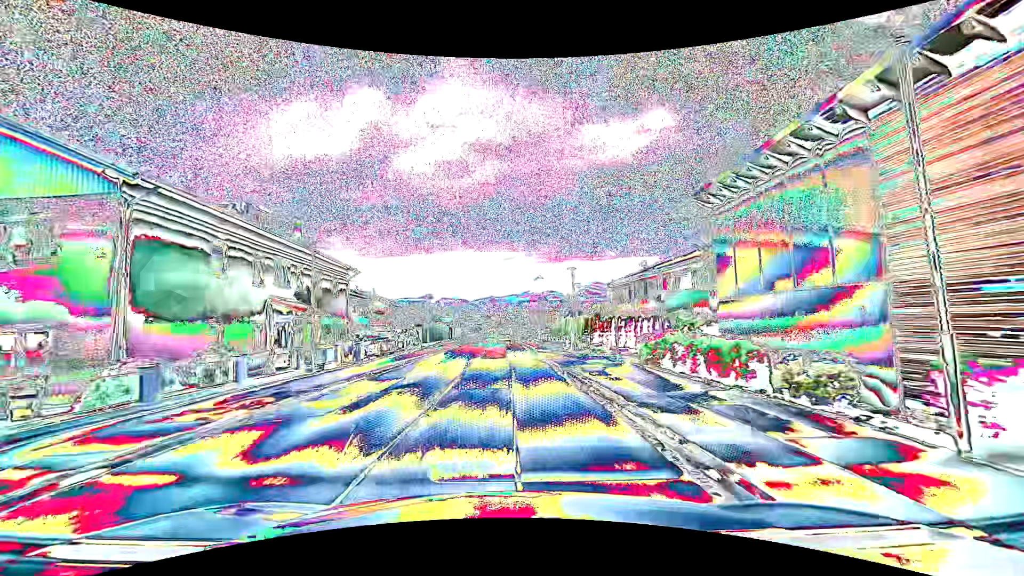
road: primary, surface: asphalt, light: Day
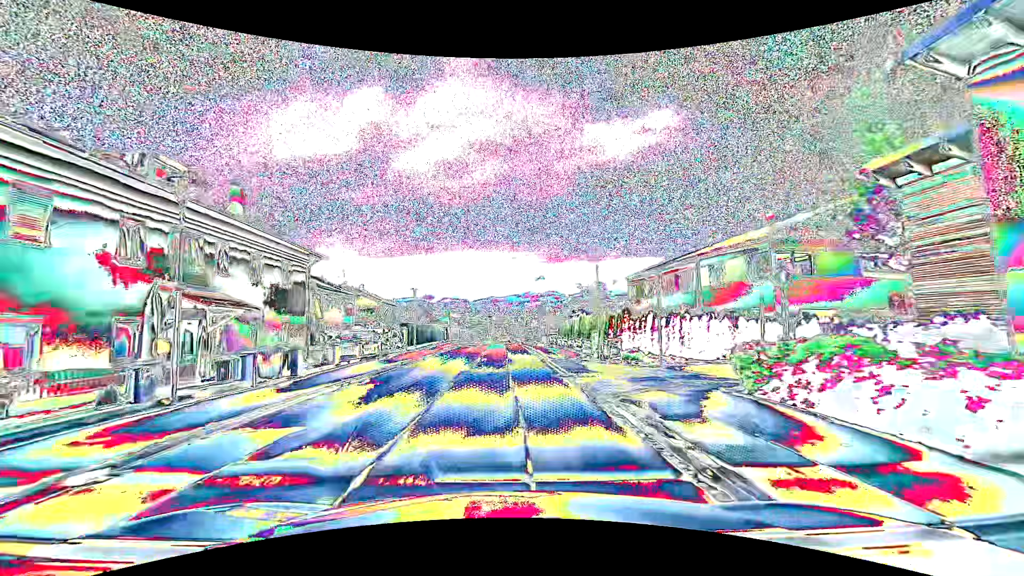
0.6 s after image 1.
(0.0, +7.6) m; 0°
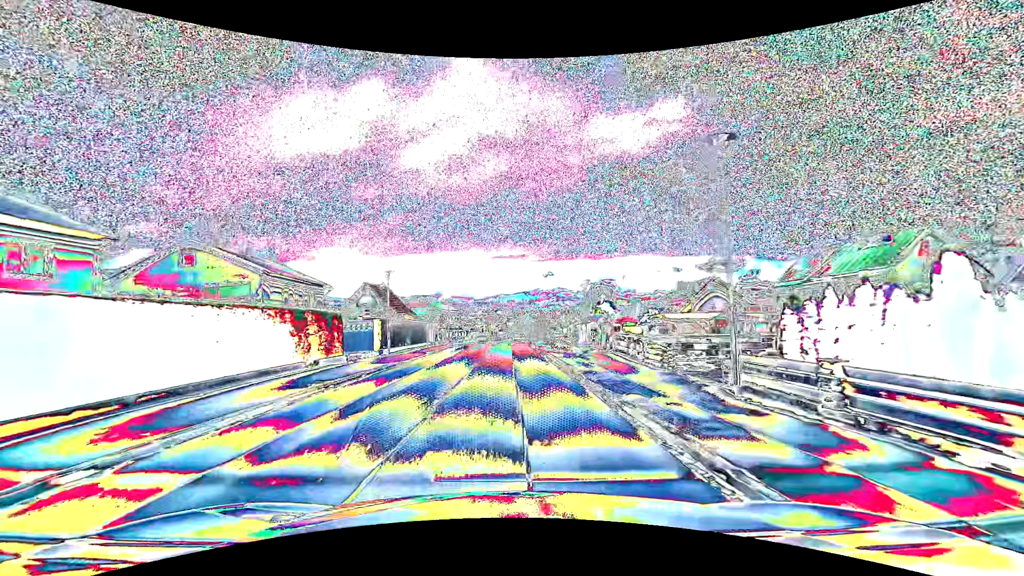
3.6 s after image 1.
(-0.3, +38.3) m; -1°
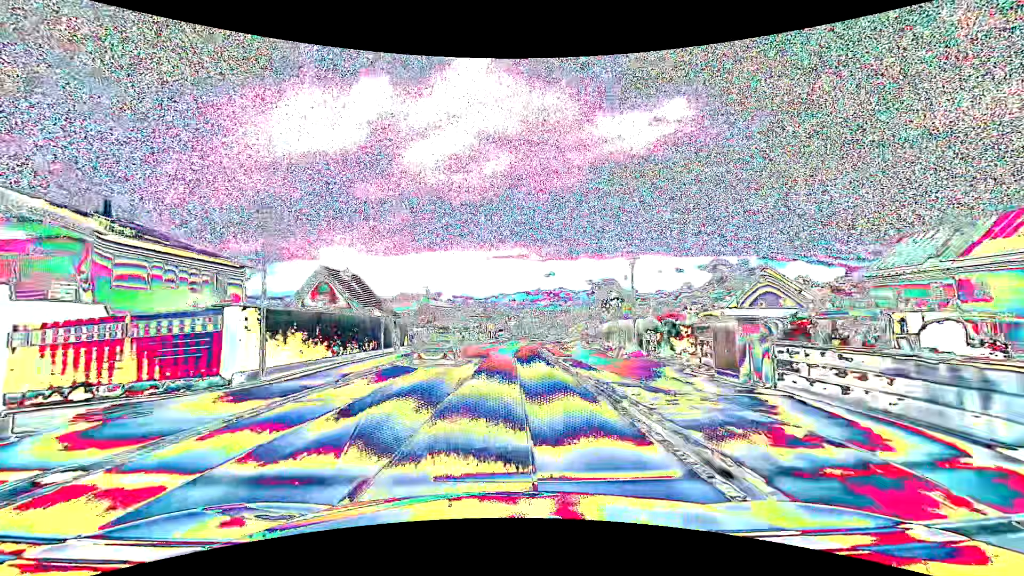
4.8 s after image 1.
(0.0, +15.3) m; 0°
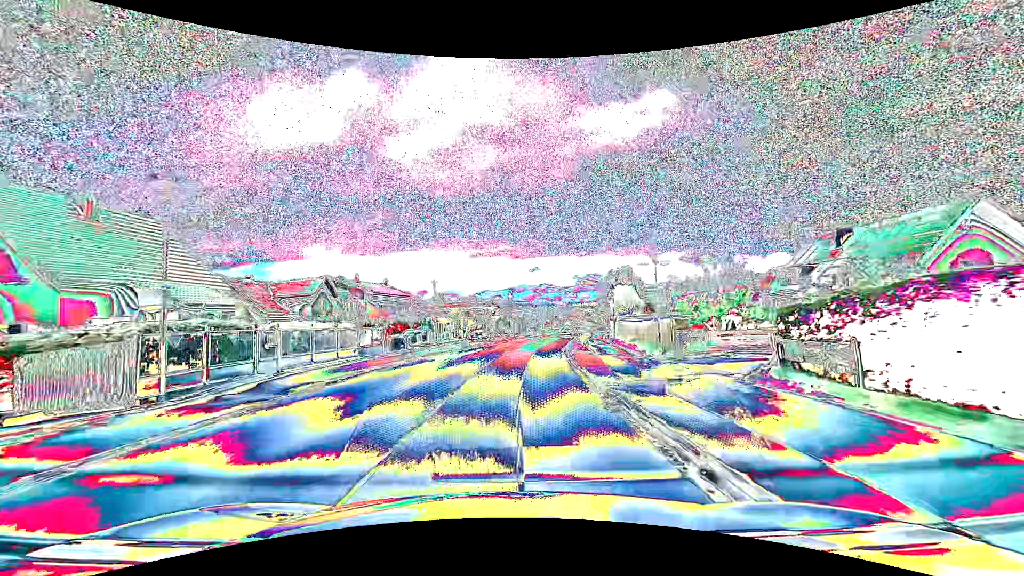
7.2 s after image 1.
(+0.4, +30.7) m; +2°
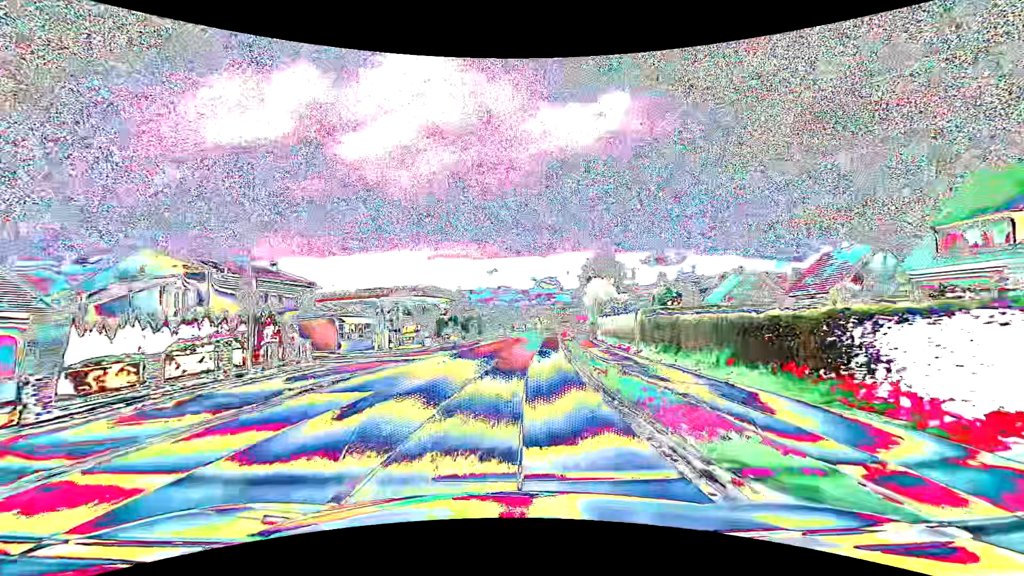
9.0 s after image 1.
(+0.8, +23.1) m; +5°
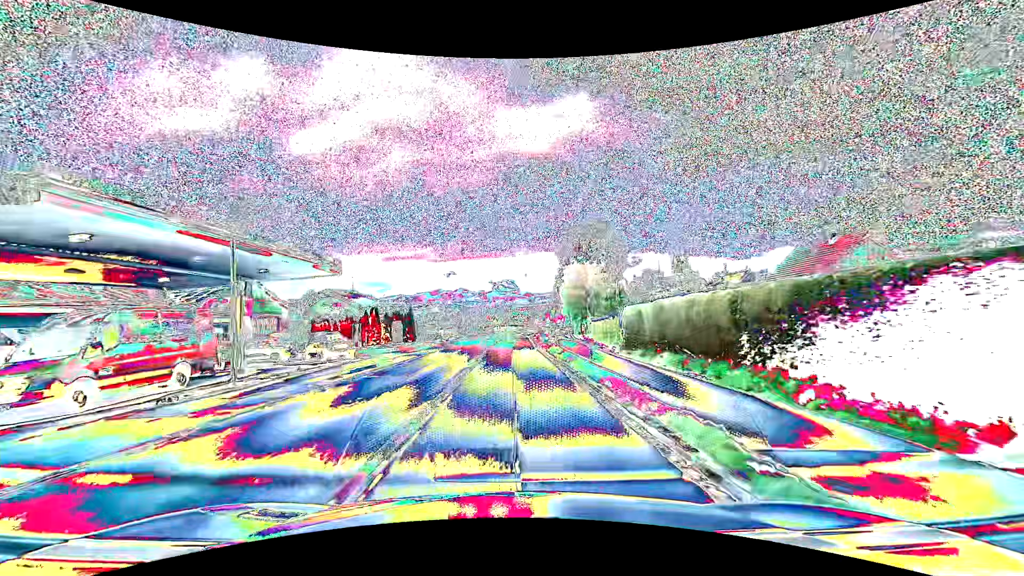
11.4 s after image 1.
(+1.5, +30.6) m; +5°
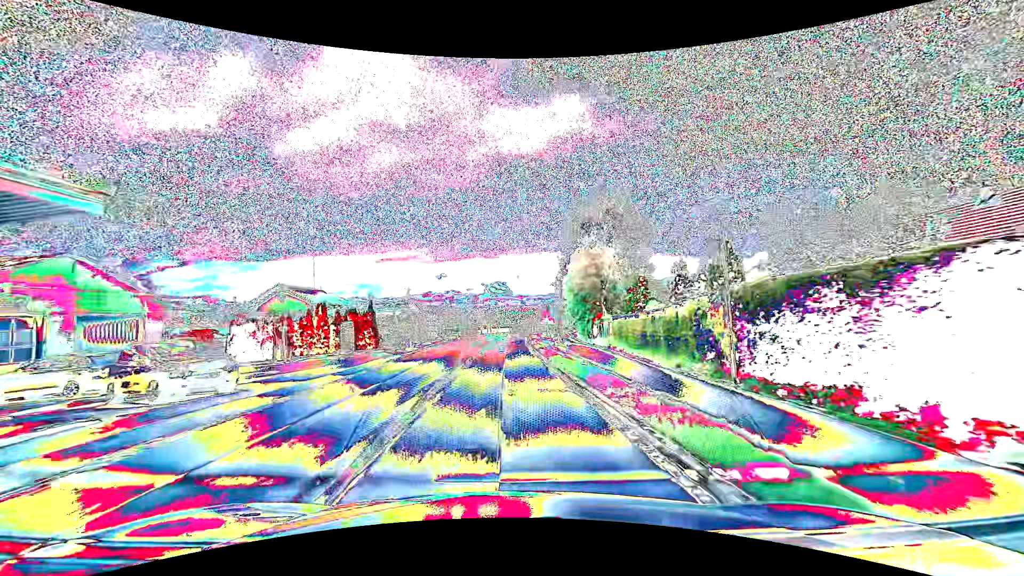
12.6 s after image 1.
(+0.1, +15.2) m; +1°
(0, +10) (0, +20) (0, +30) (0, +40) (0, +50) (0, +60) (+1, +70) (+1, +80) (+2, +90) (+3, +100) m
